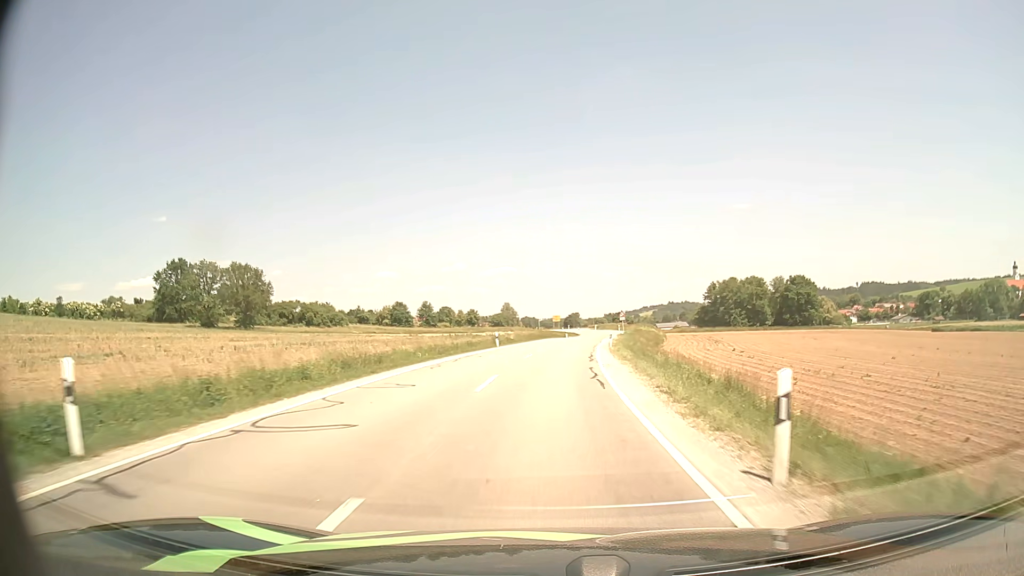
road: secondary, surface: asphalt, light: Day
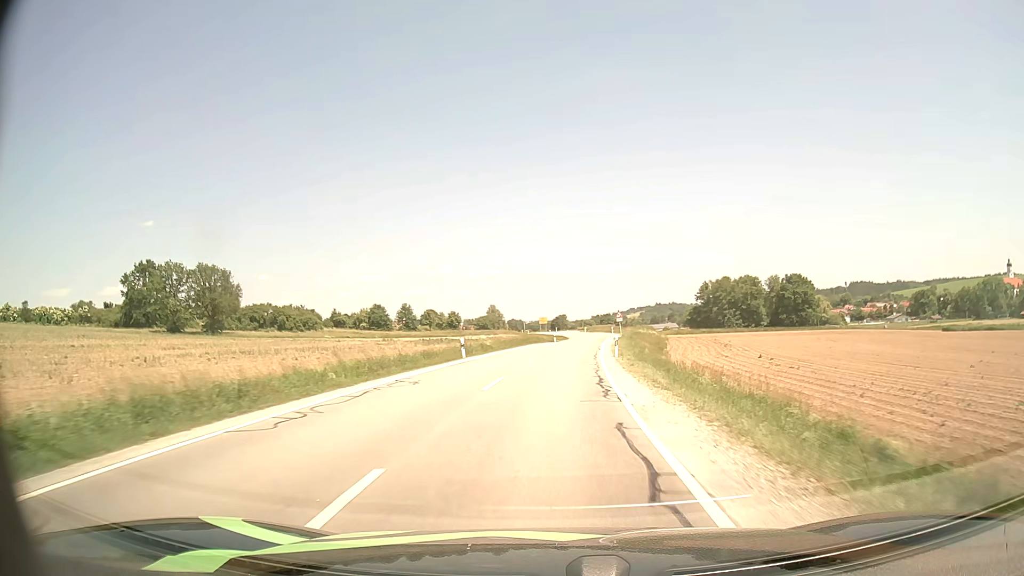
(+0.1, +10.9) m; +1°
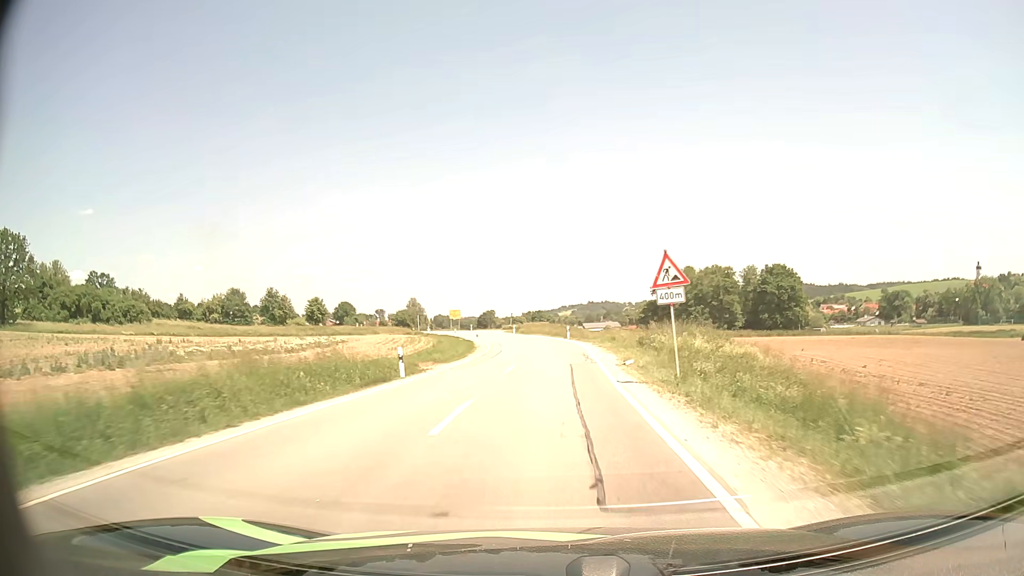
(+2.9, +53.6) m; +6°
(0, +10) (0, +20) (0, +30) (0, +40) (-1, +50) (-2, +60) (-3, +70) (-5, +80) (-8, +89) (-10, +99) m
